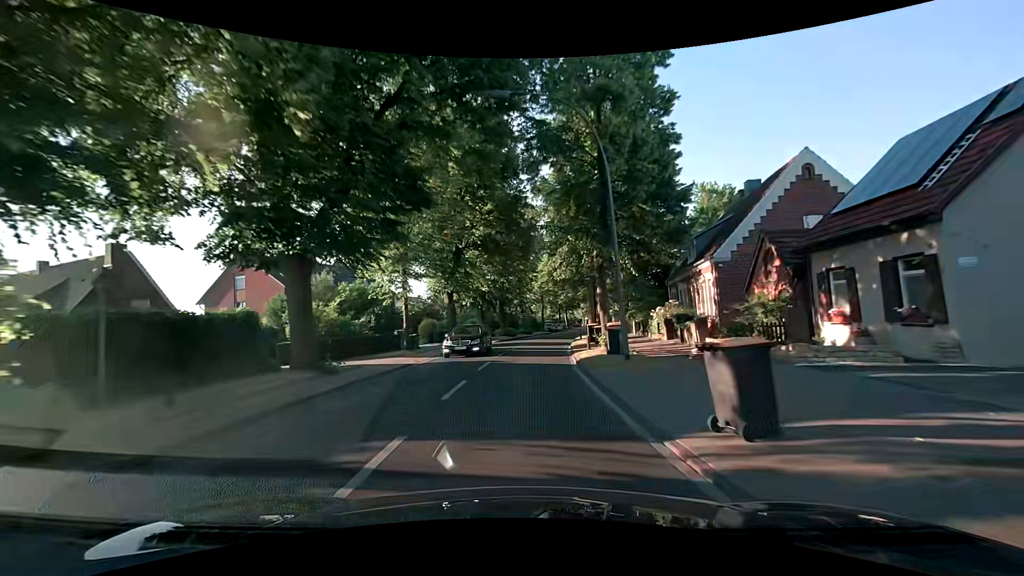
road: secondary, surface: asphalt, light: Day
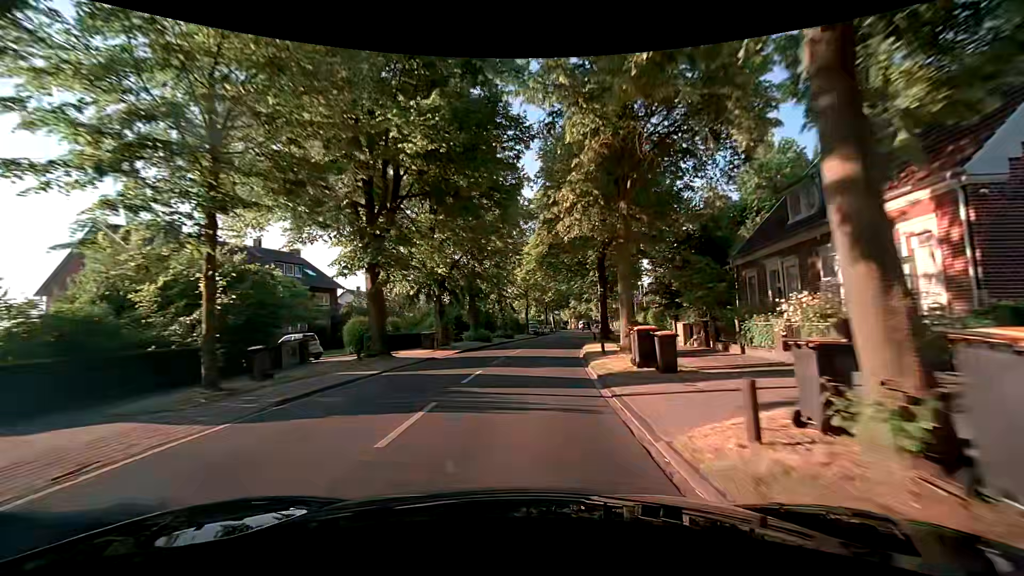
(+0.1, +15.5) m; +1°
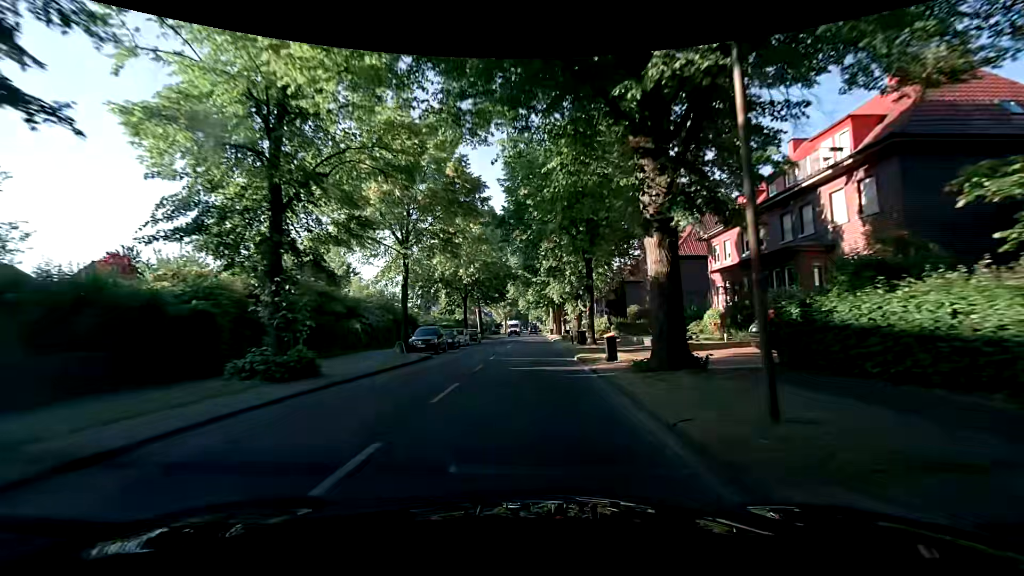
(+2.9, +38.6) m; +9°
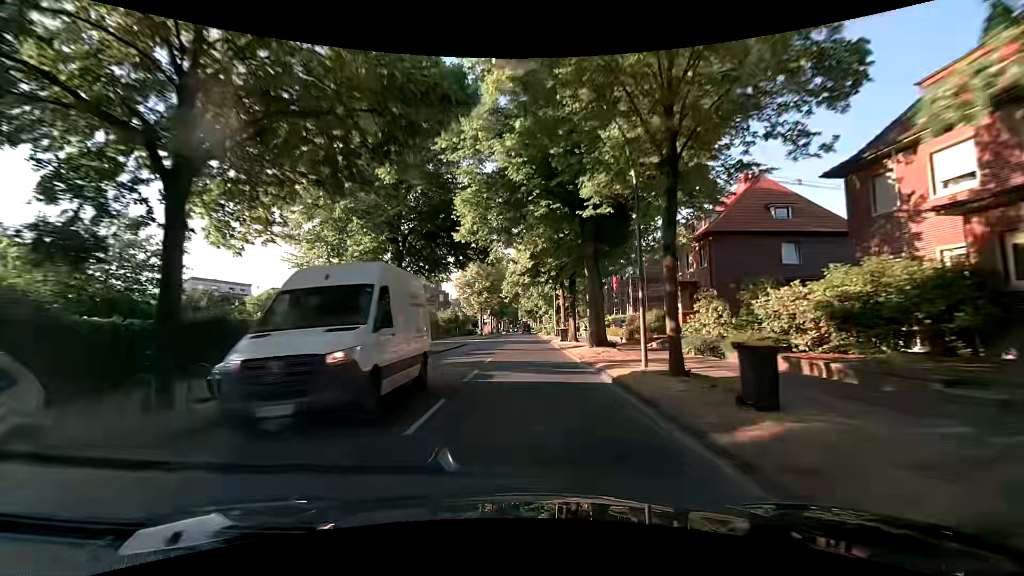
(-0.1, +38.8) m; +1°
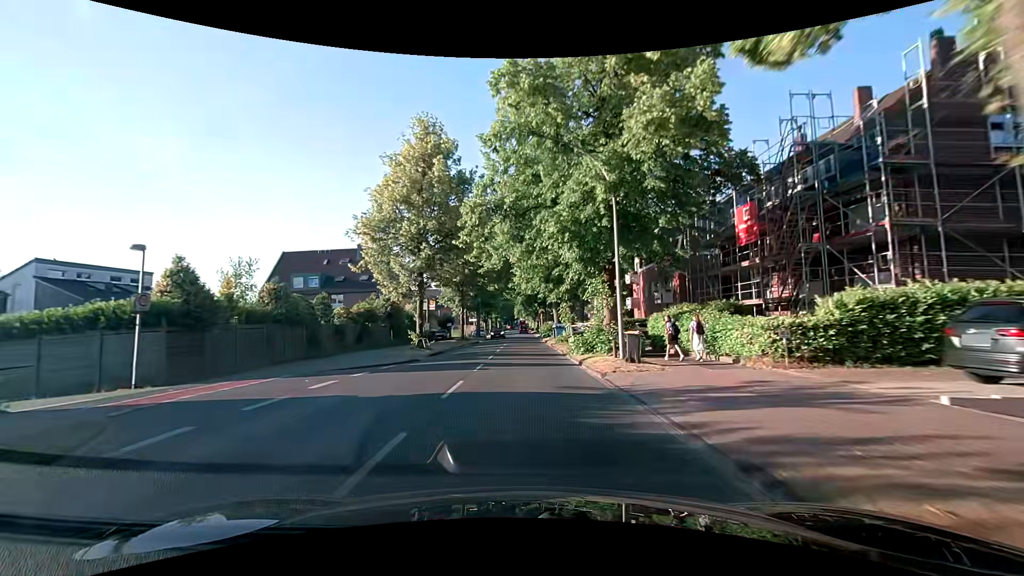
(-0.2, +39.0) m; 0°
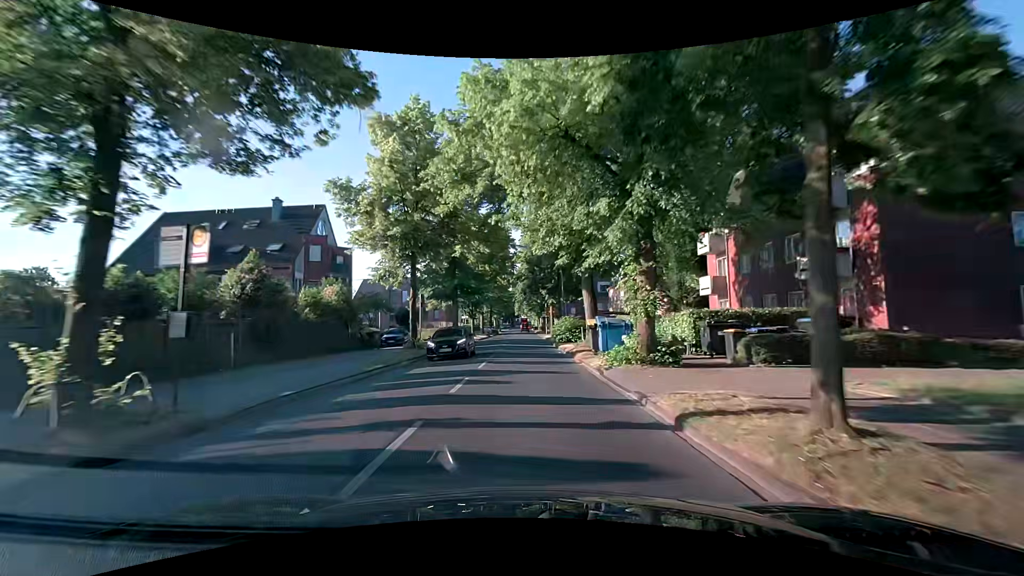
(-0.4, +23.5) m; -1°
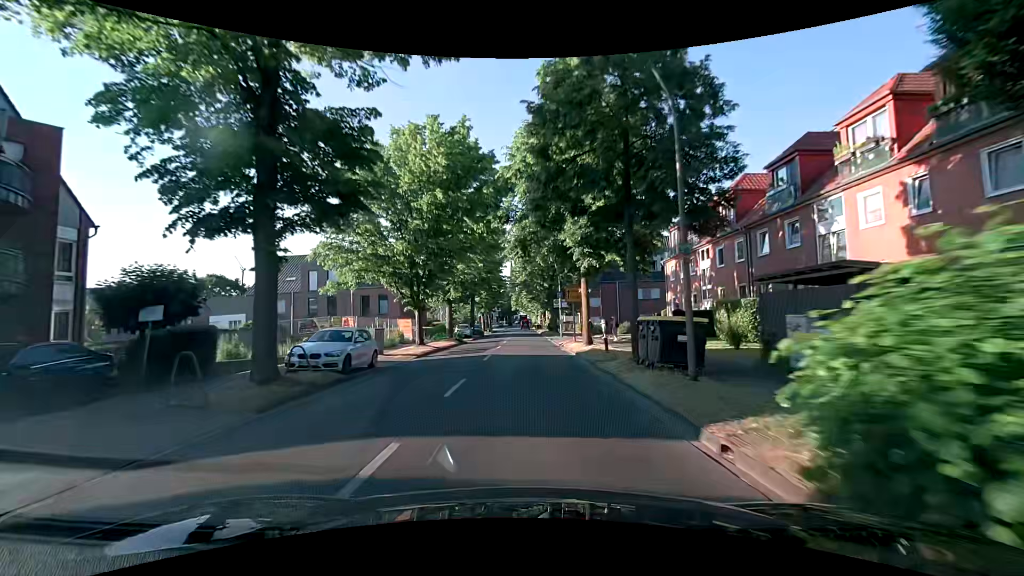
(+0.2, +31.3) m; -1°
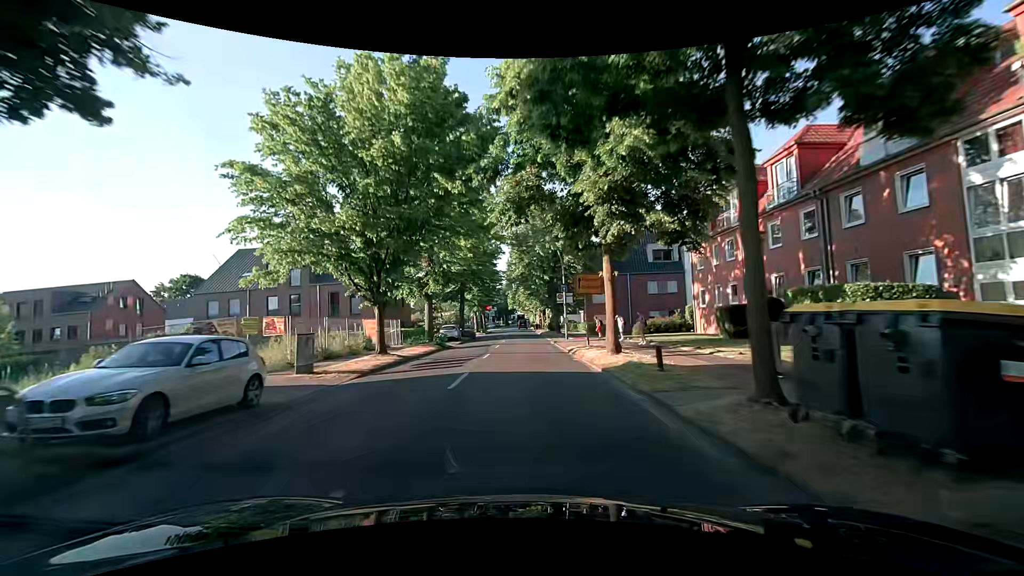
(+0.1, +7.8) m; +1°
(0, +10) (0, +20) (0, +30) (0, +40) (0, +50) (0, +60) (0, +70) (0, +80) (0, +90) (0, +100) m
